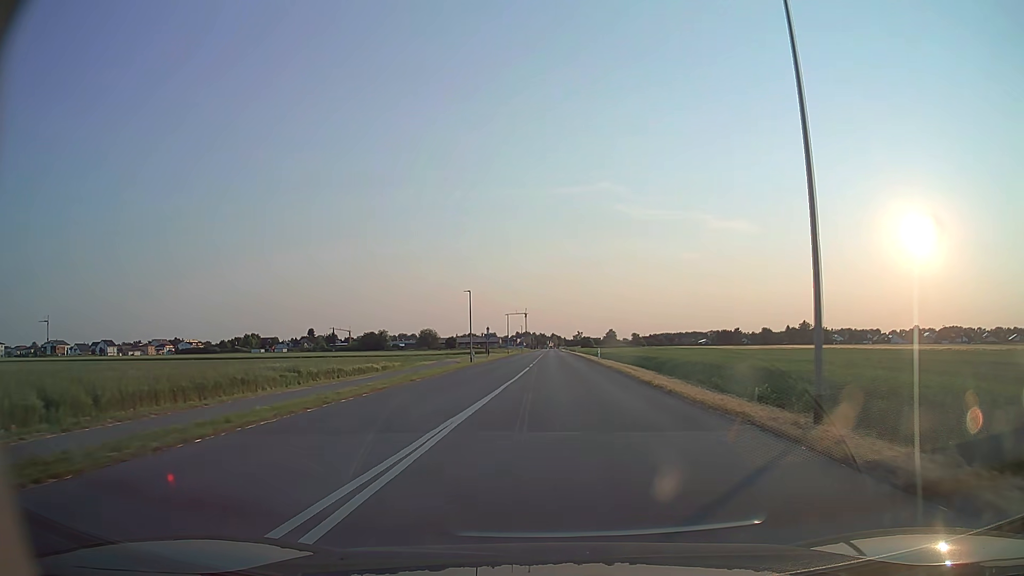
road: tertiary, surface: asphalt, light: Day
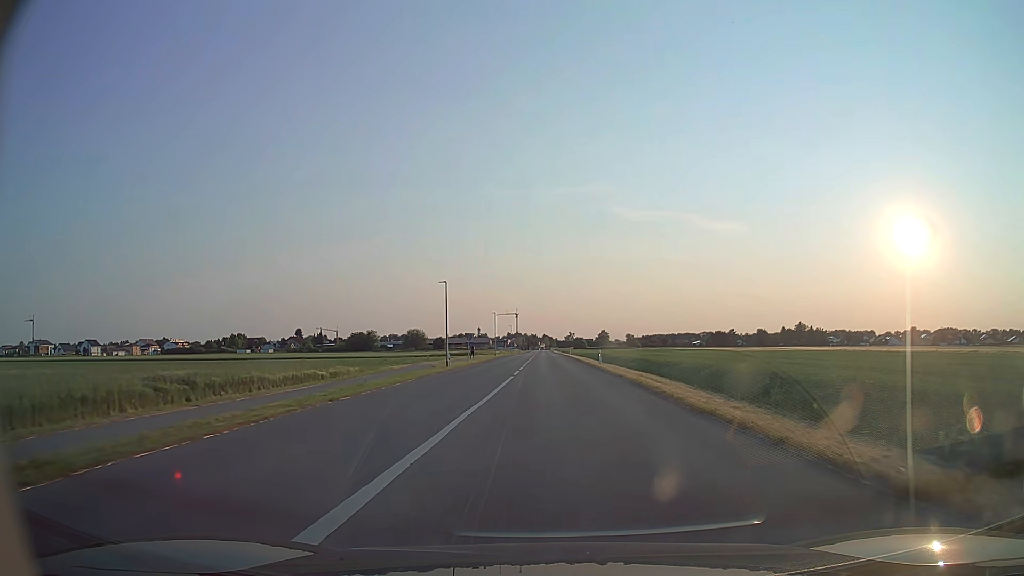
(+0.1, +9.7) m; +1°
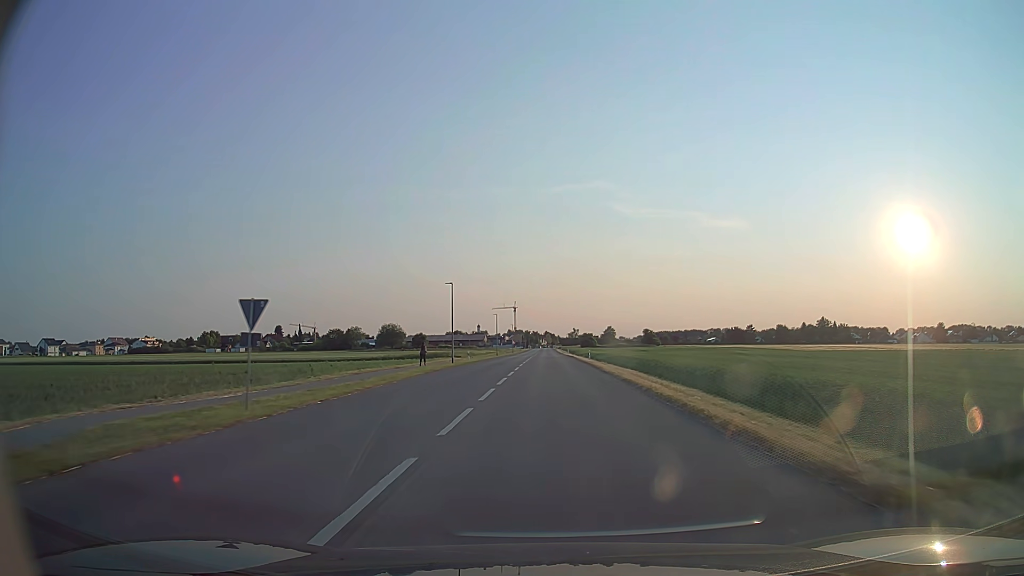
(+0.2, +45.1) m; 0°
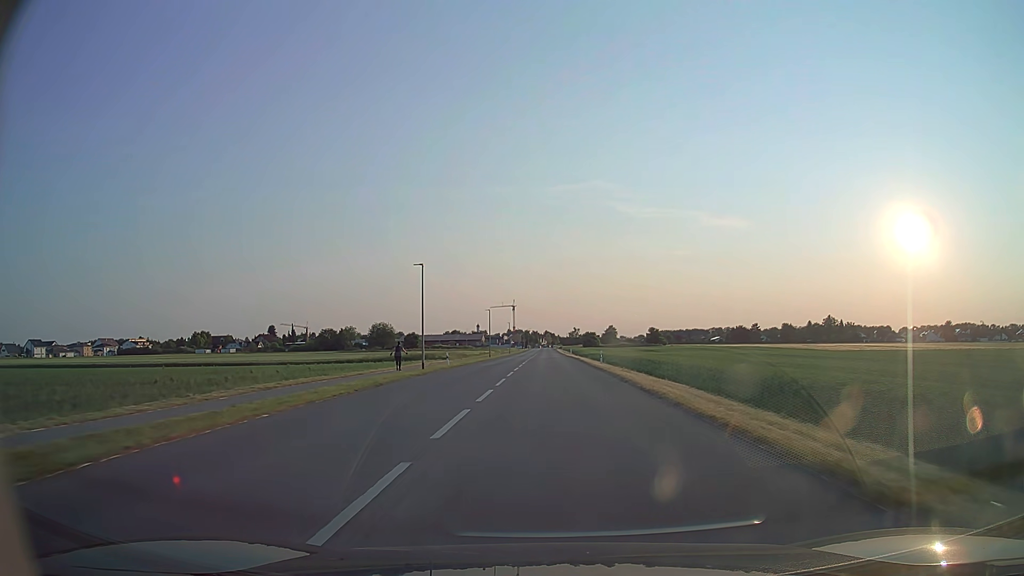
(0.0, +12.7) m; 0°
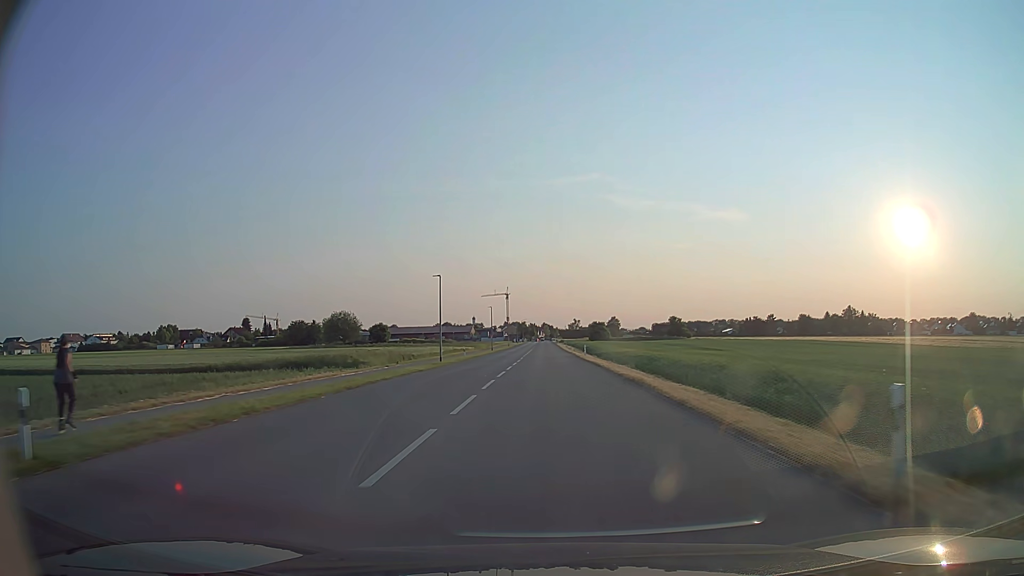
(0.0, +39.2) m; 0°
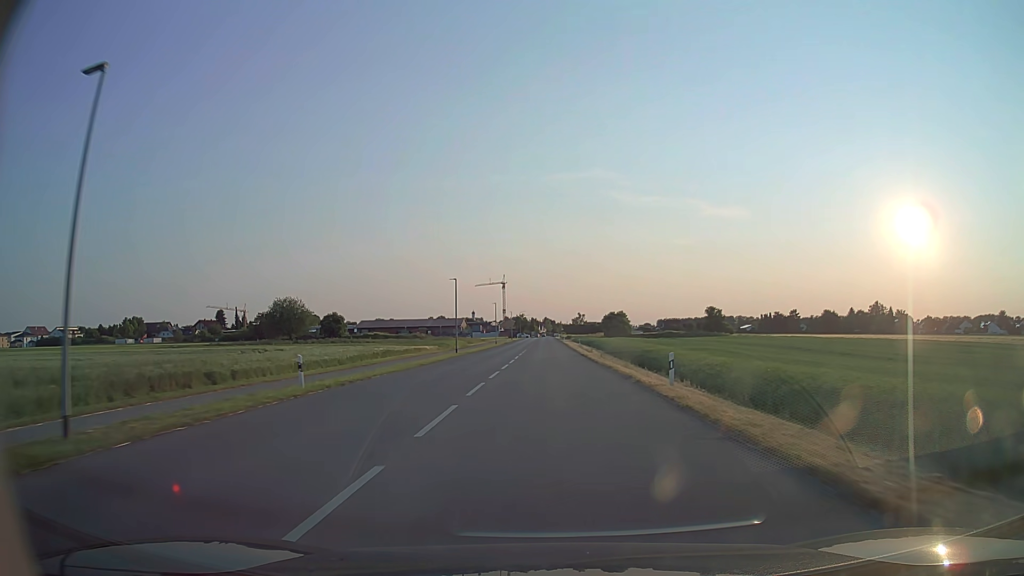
(0.0, +39.1) m; 0°
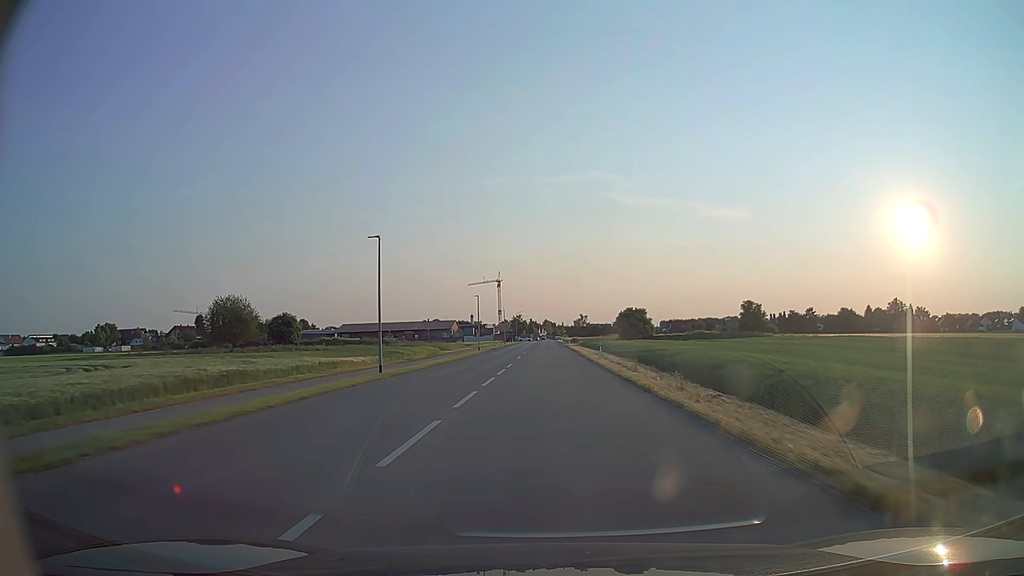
(0.0, +25.9) m; 0°
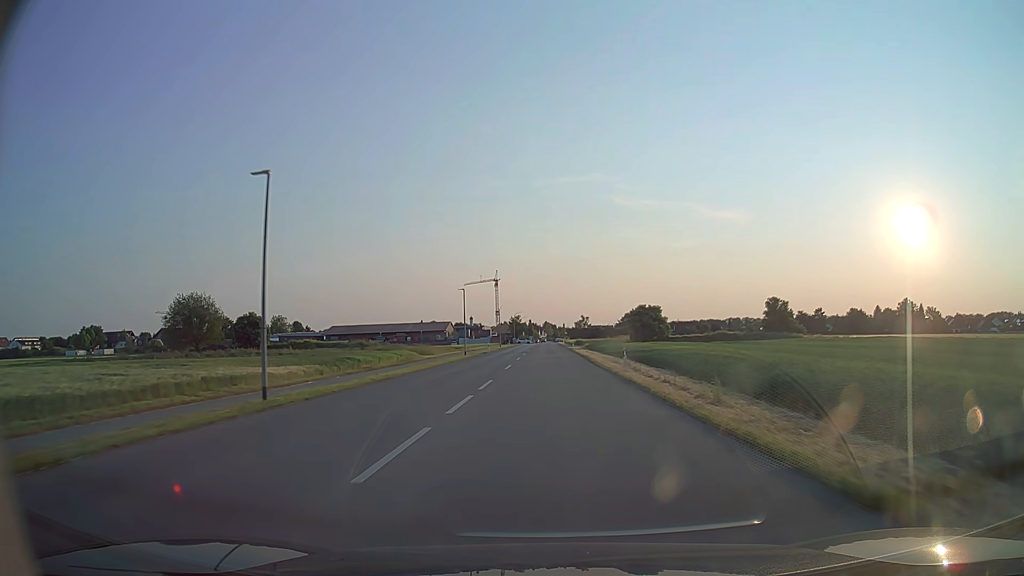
(0.0, +12.9) m; 0°
(0, +10) (0, +20) (0, +30) (0, +40) (0, +50) (0, +60) (0, +70) (0, +80) (0, +90) (0, +100) m
